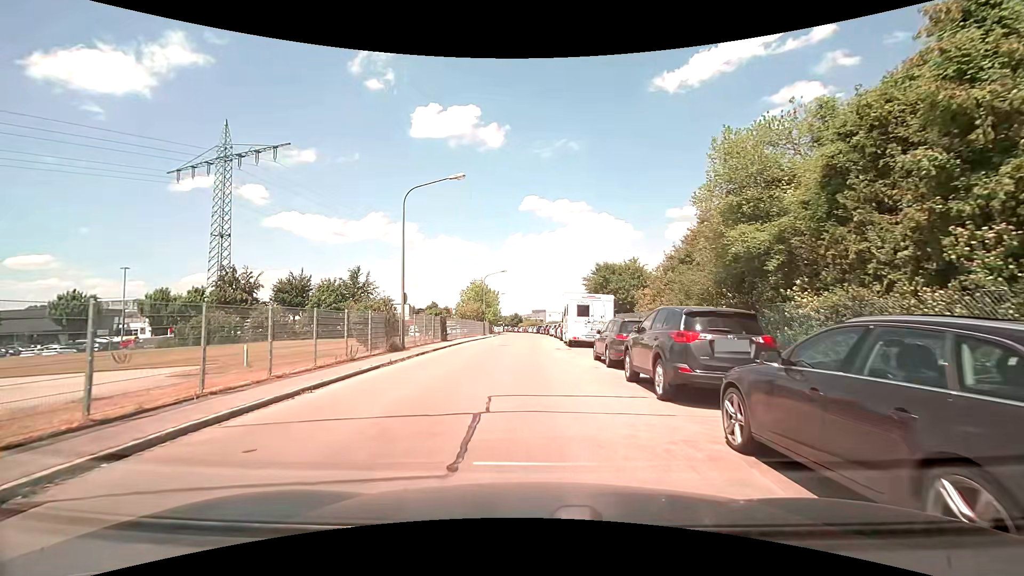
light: Day
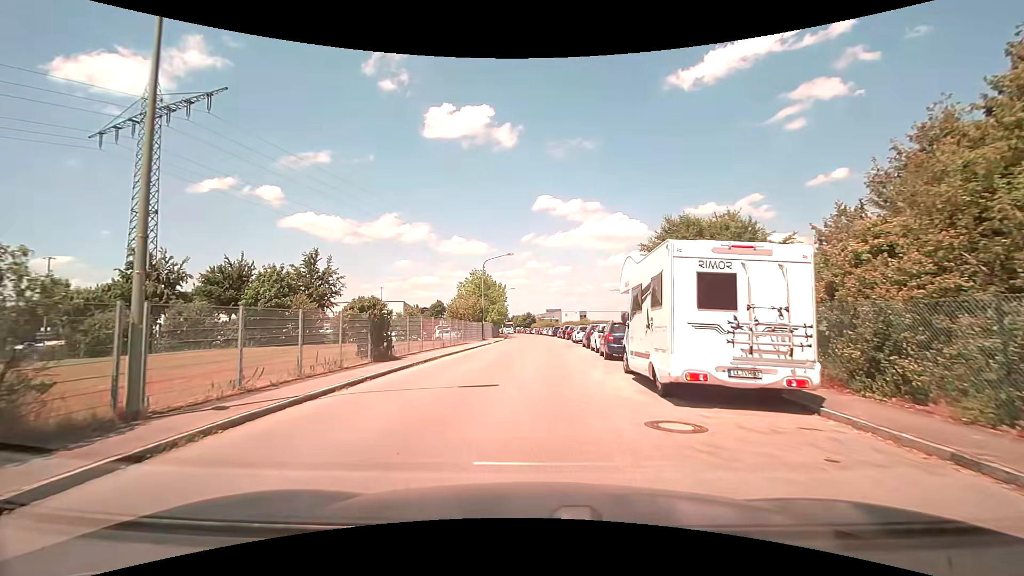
(-0.2, +17.5) m; -2°
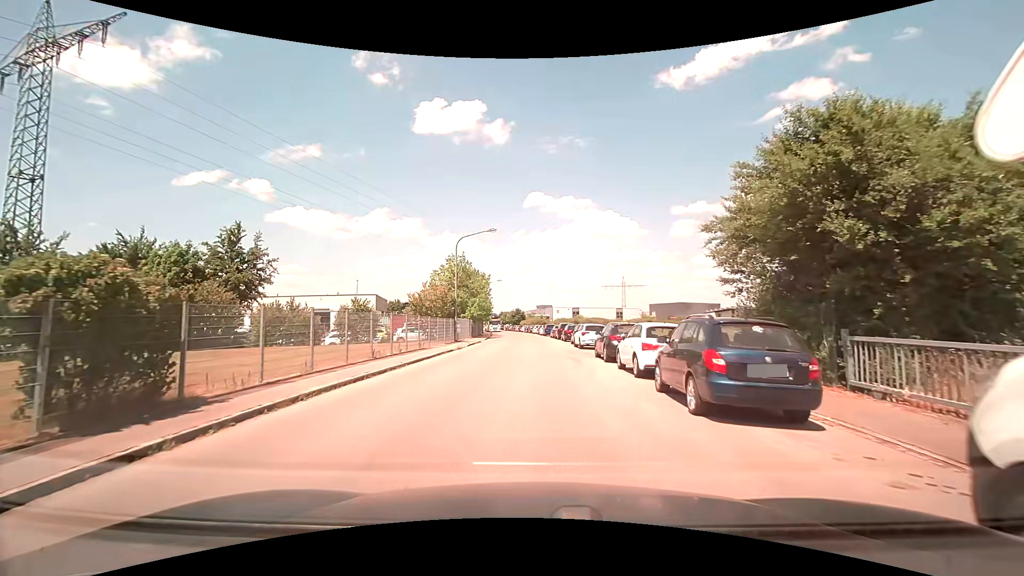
(+0.1, +11.6) m; +2°
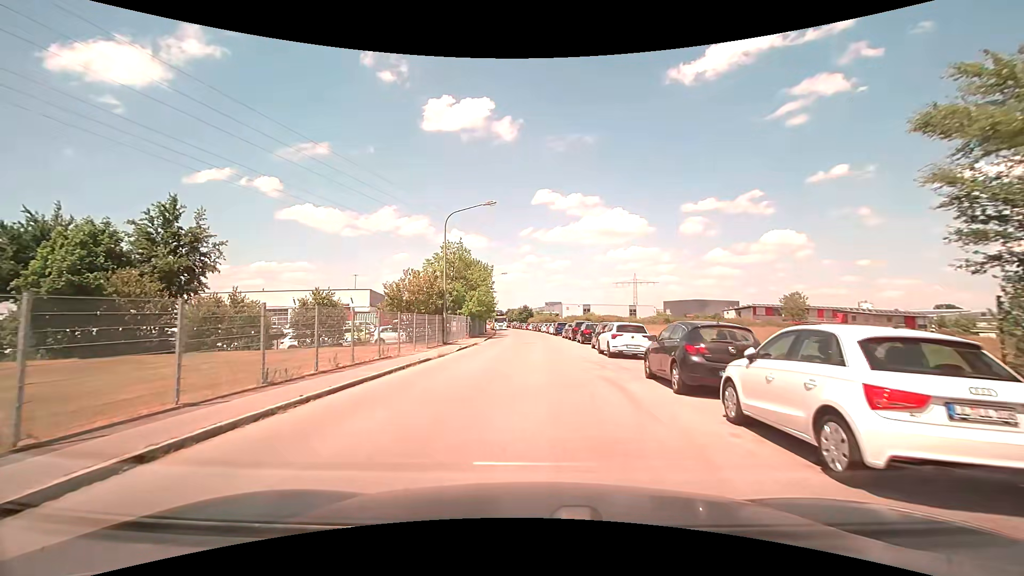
(-0.1, +8.1) m; -1°
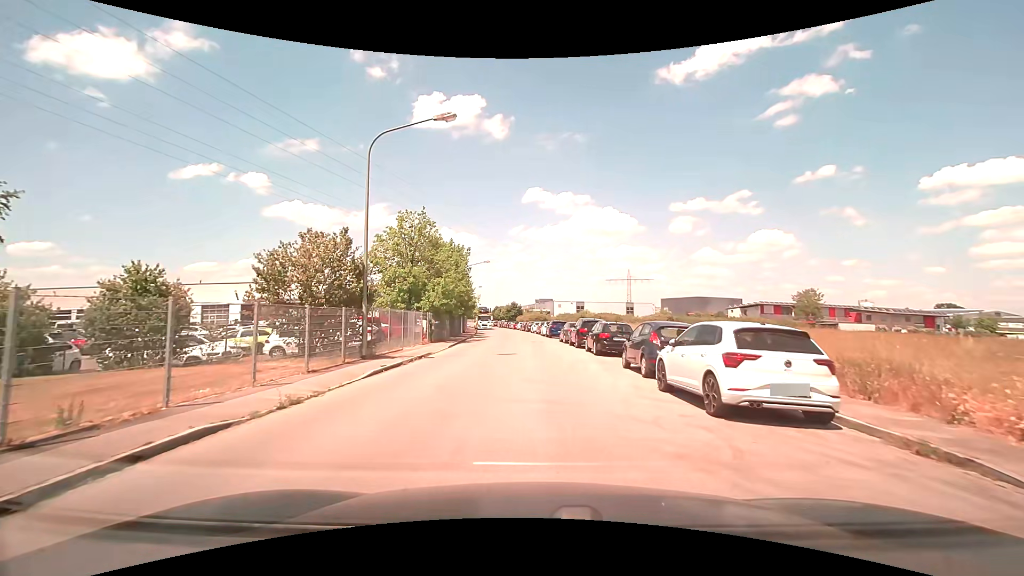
(+0.1, +12.7) m; +1°
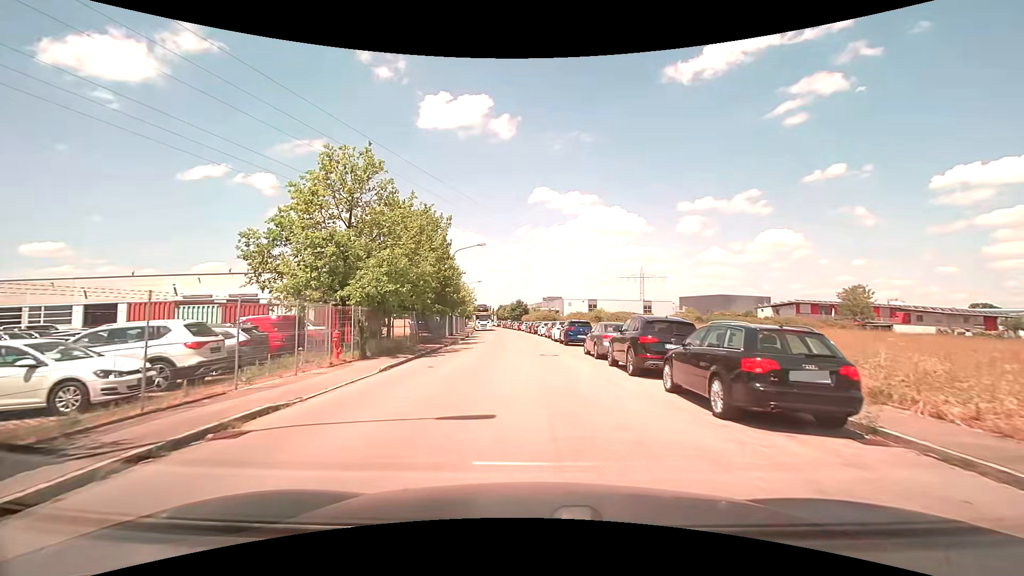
(-0.1, +13.6) m; -1°
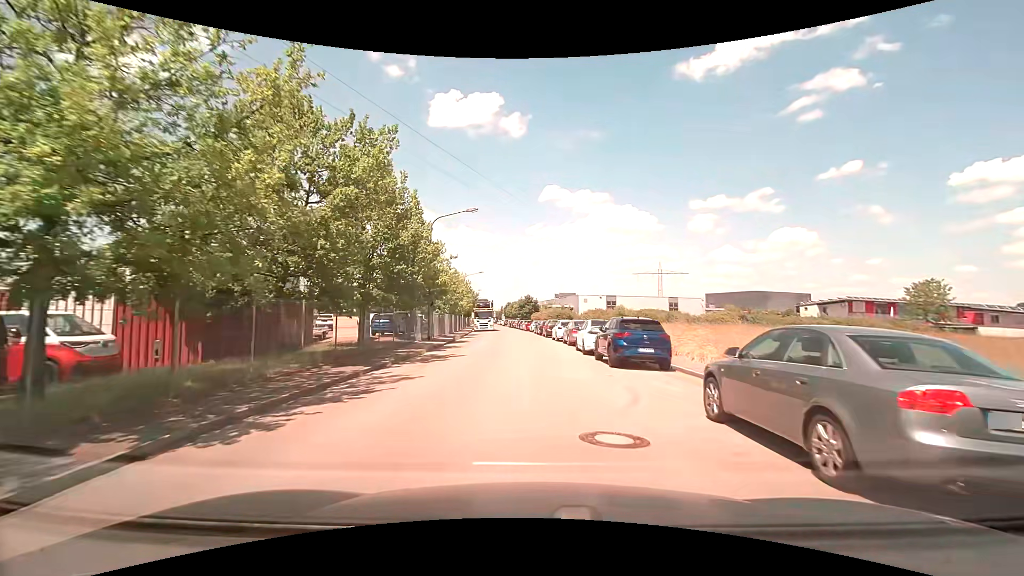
(-0.1, +14.5) m; -1°
